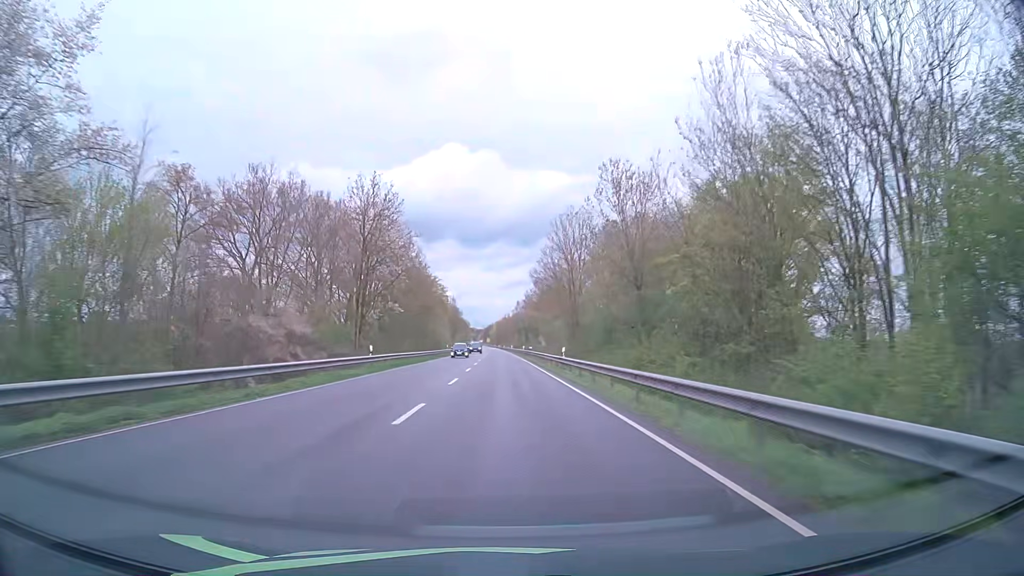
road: primary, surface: asphalt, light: Day
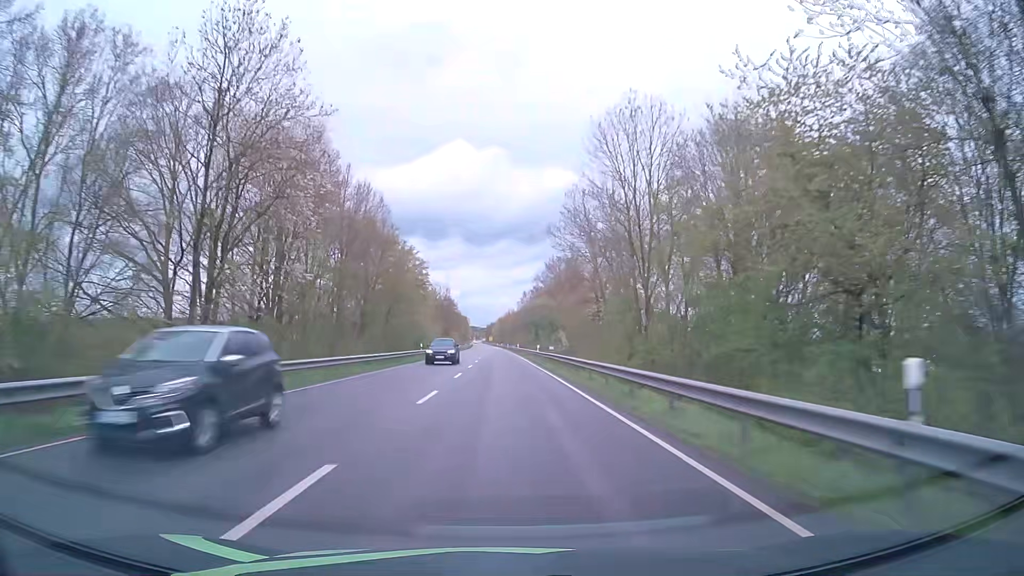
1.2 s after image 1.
(-0.1, +31.6) m; 0°
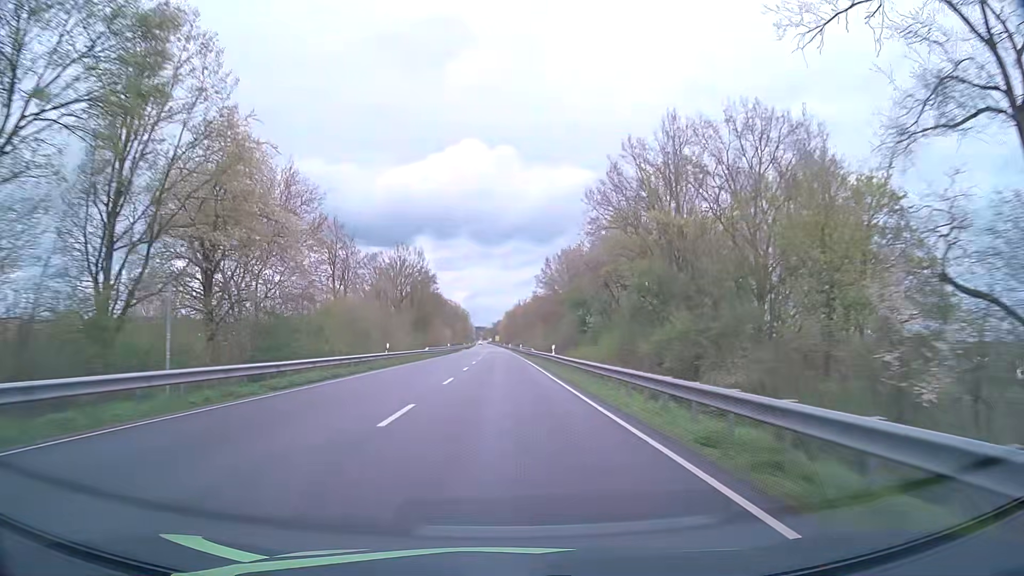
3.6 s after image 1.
(-0.5, +63.3) m; -1°
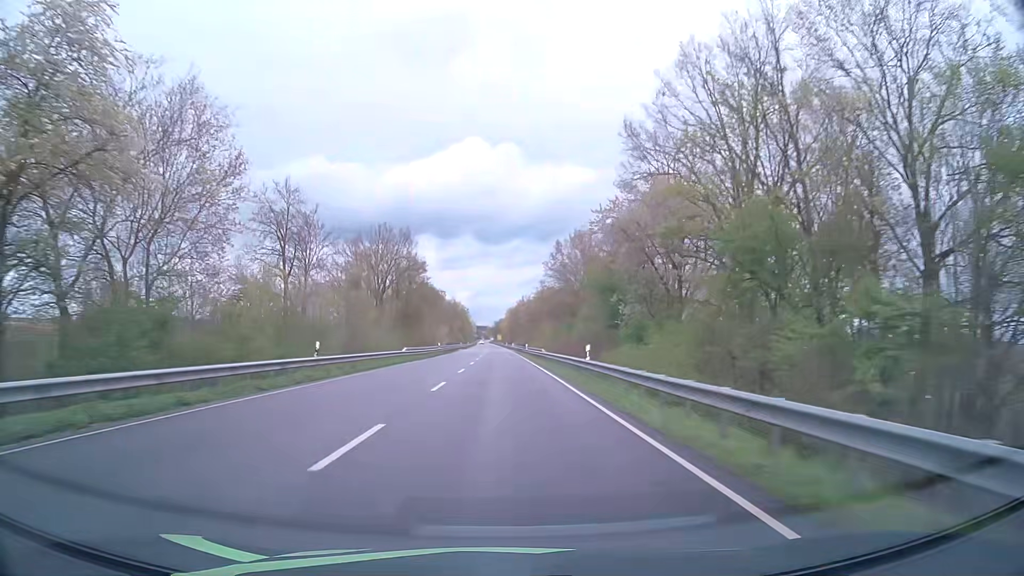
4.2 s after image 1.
(0.0, +15.8) m; 0°
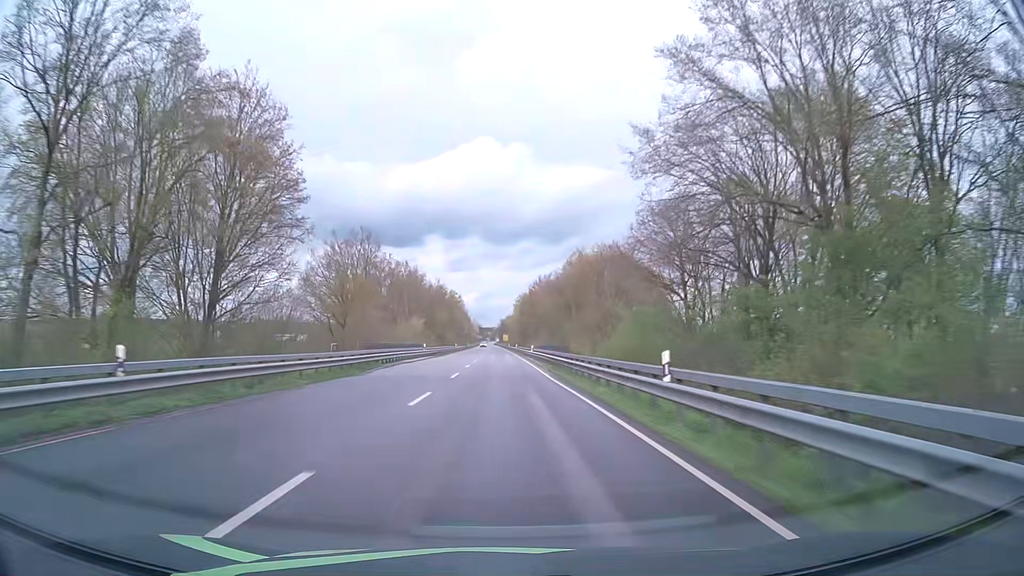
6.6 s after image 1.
(-0.4, +63.2) m; -1°
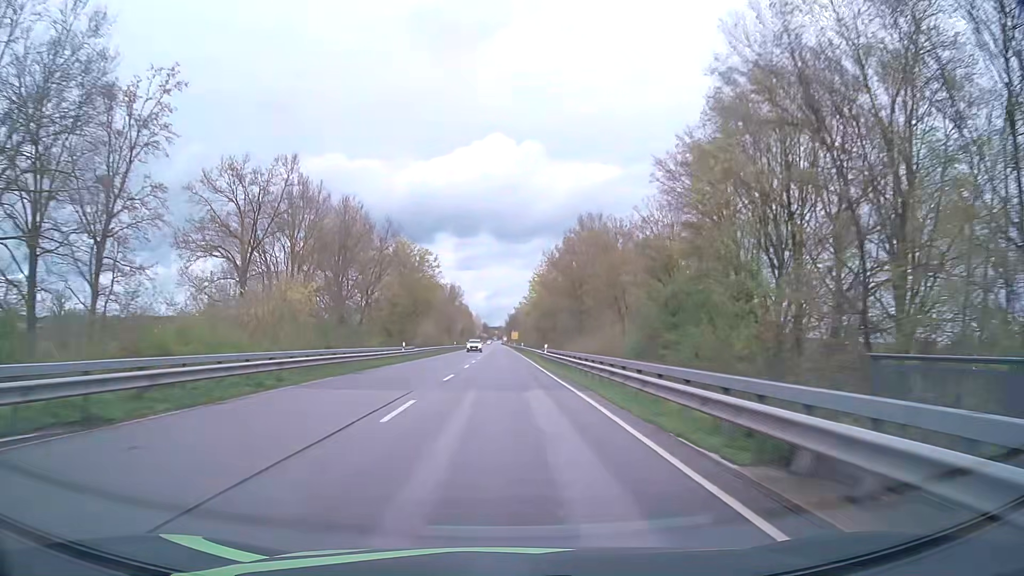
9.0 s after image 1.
(-0.2, +63.2) m; 0°
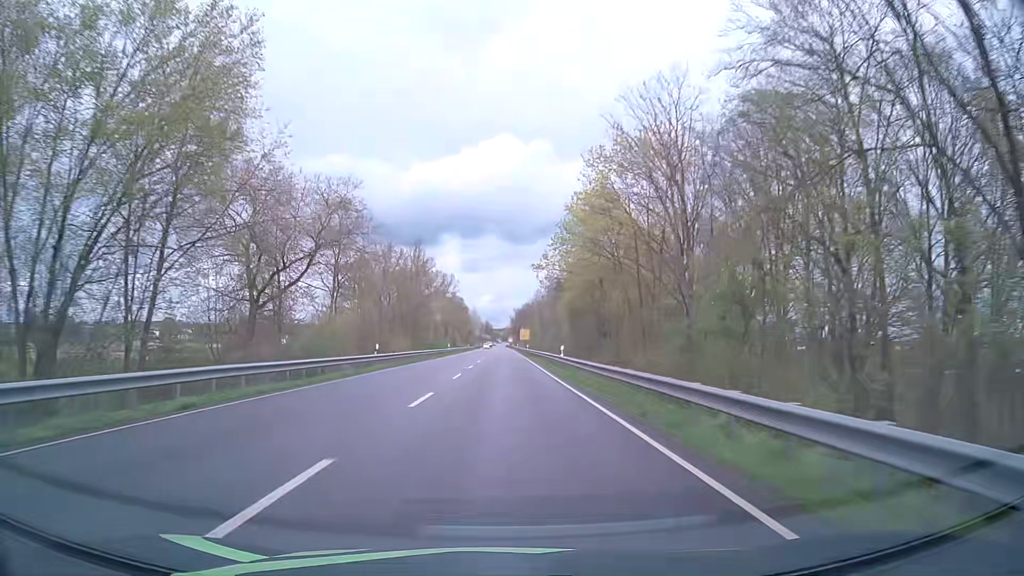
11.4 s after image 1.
(-0.2, +63.1) m; 0°
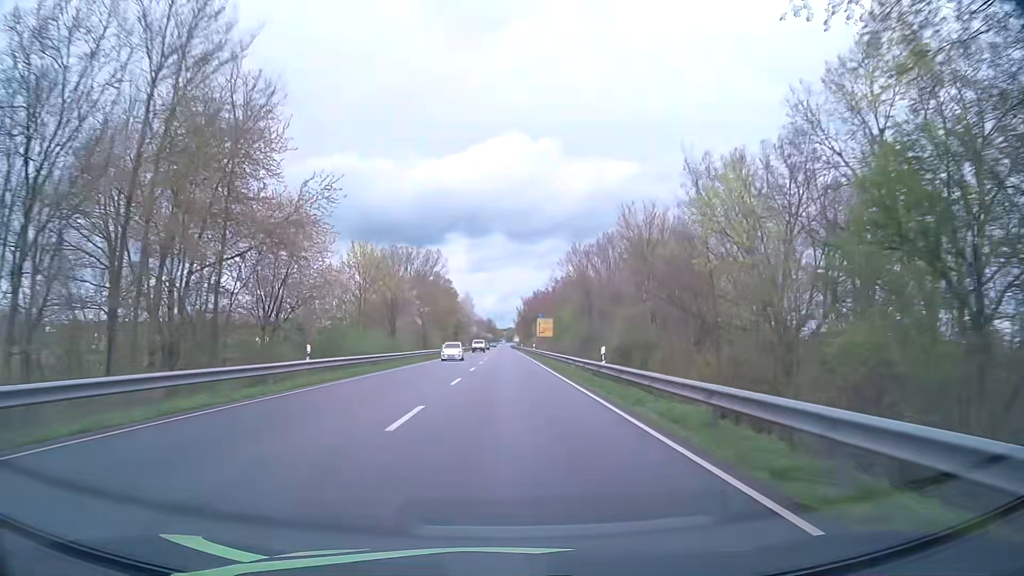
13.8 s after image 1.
(-0.2, +63.2) m; 0°
(0, +10) (0, +20) (0, +30) (0, +40) (0, +50) (0, +60) (0, +70) (0, +80) (0, +90) (0, +100) m
